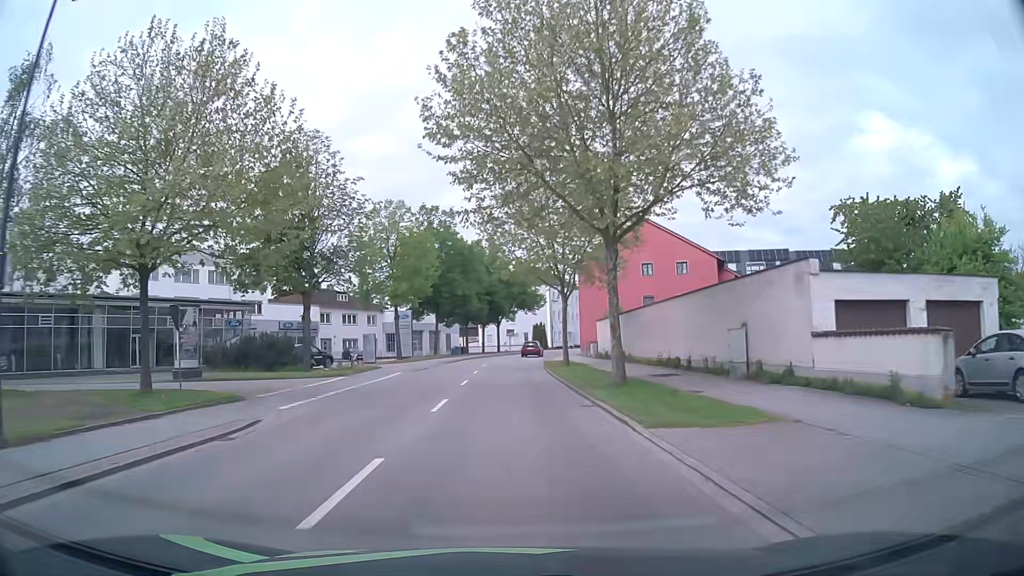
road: primary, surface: asphalt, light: Day
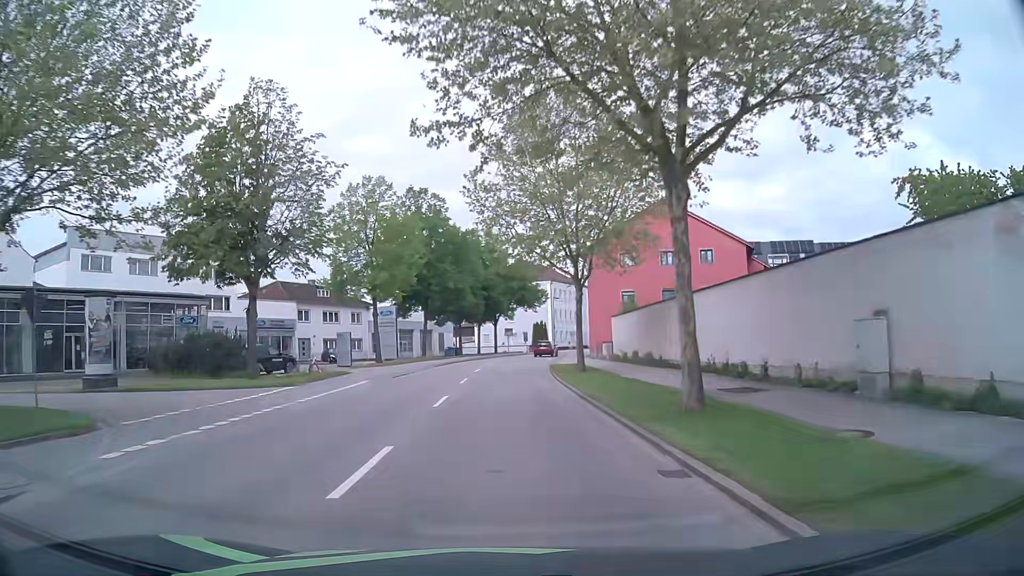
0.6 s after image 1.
(0.0, +8.0) m; 0°
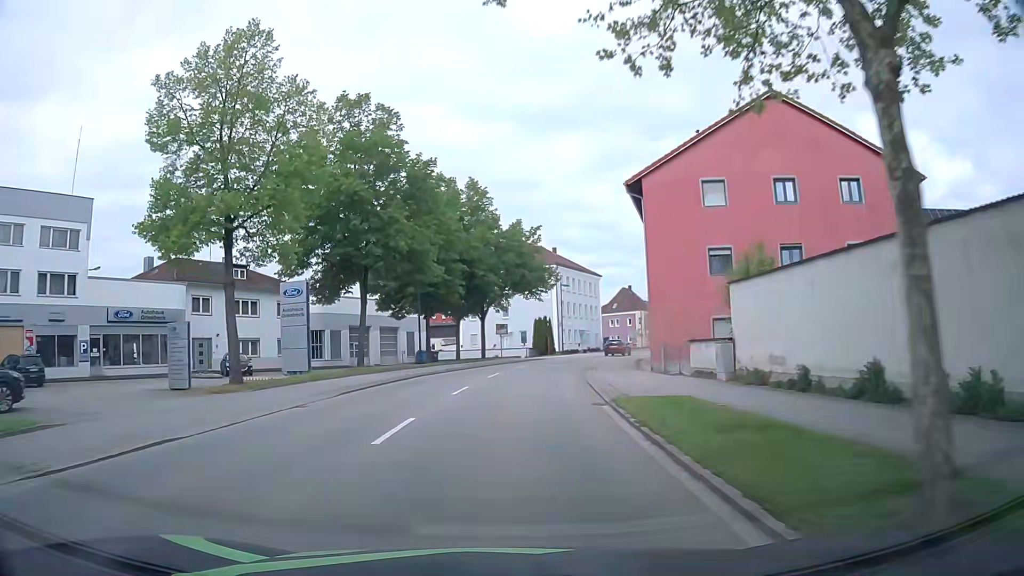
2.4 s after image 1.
(0.0, +23.9) m; 0°
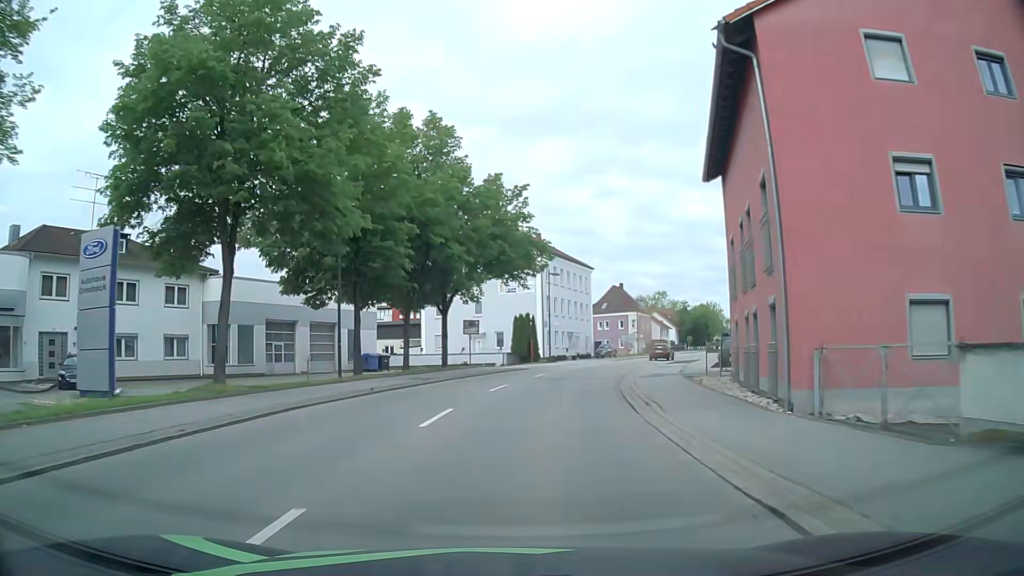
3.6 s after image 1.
(+0.1, +15.8) m; +1°
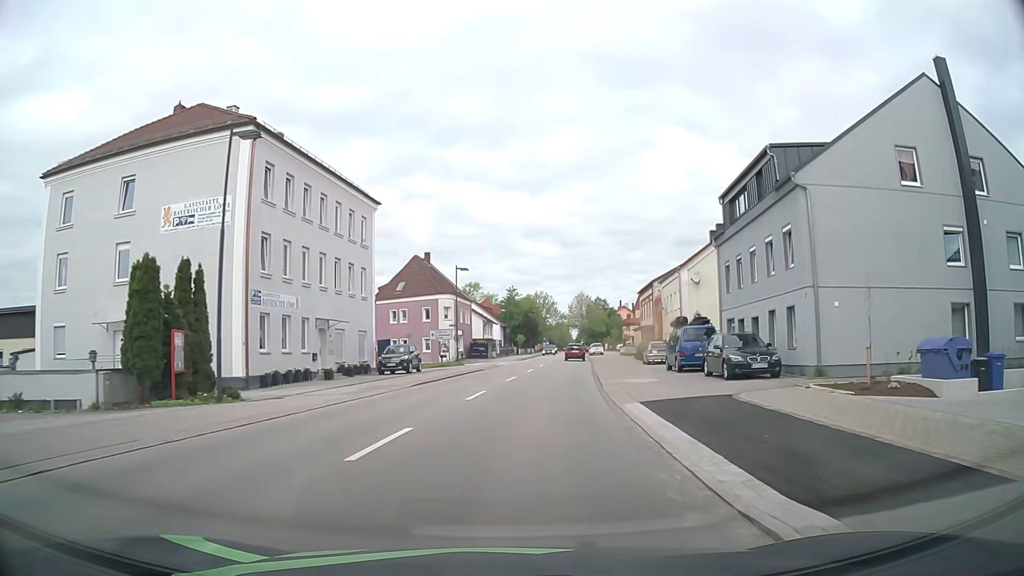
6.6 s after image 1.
(+6.1, +38.9) m; +17°
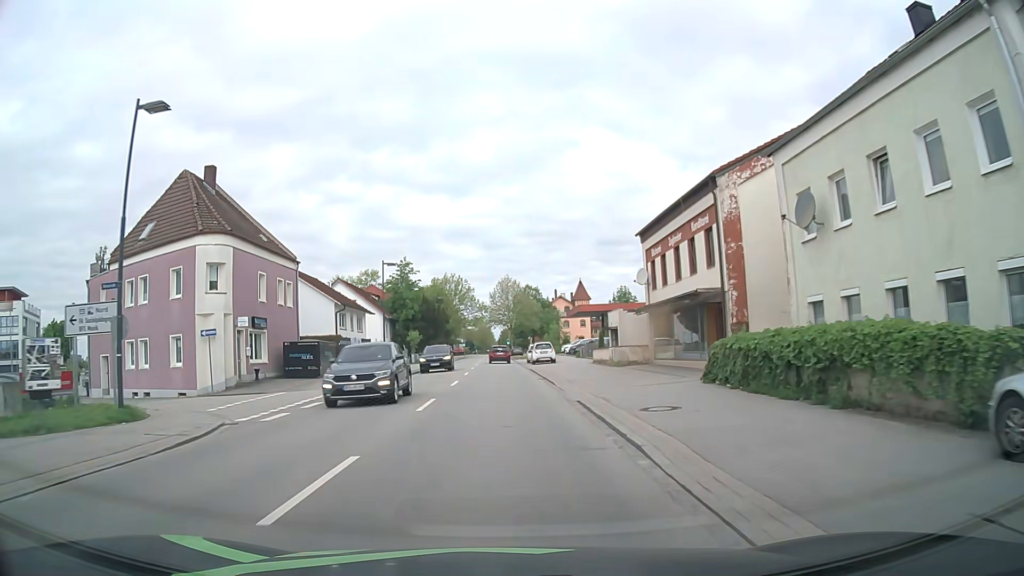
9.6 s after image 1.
(+3.7, +38.4) m; +7°
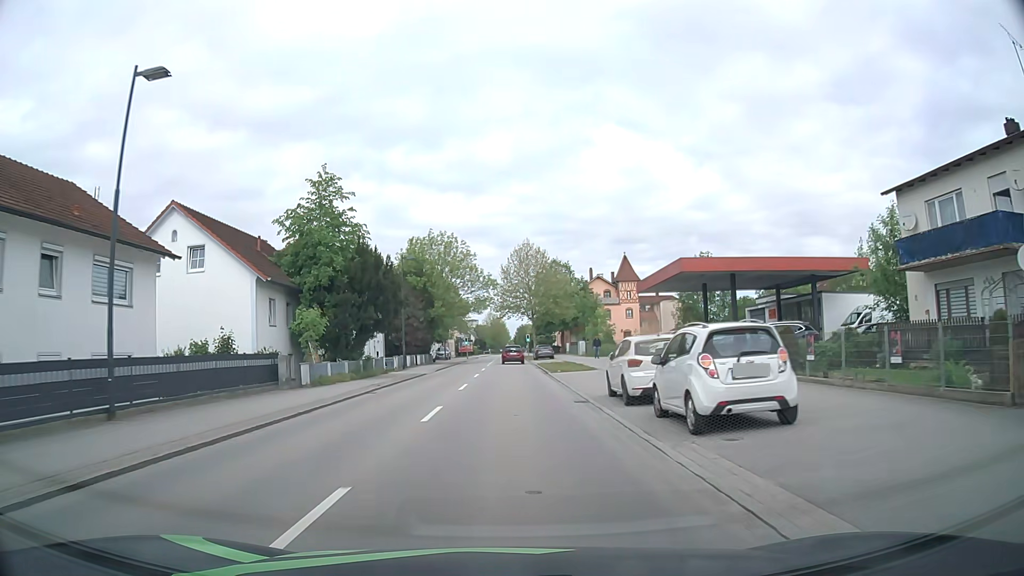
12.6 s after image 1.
(-0.3, +38.1) m; -1°
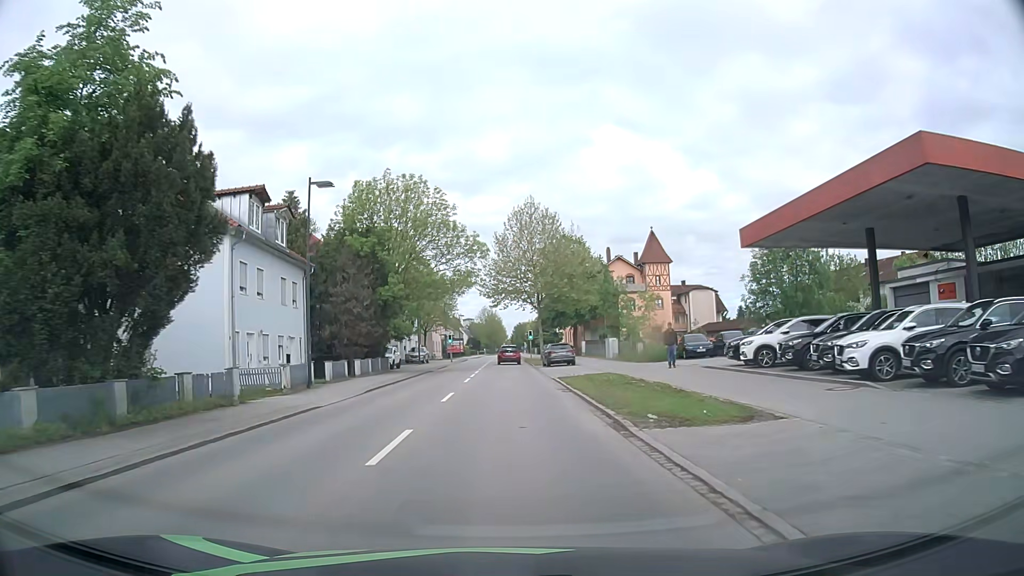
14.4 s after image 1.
(0.0, +22.6) m; 0°
